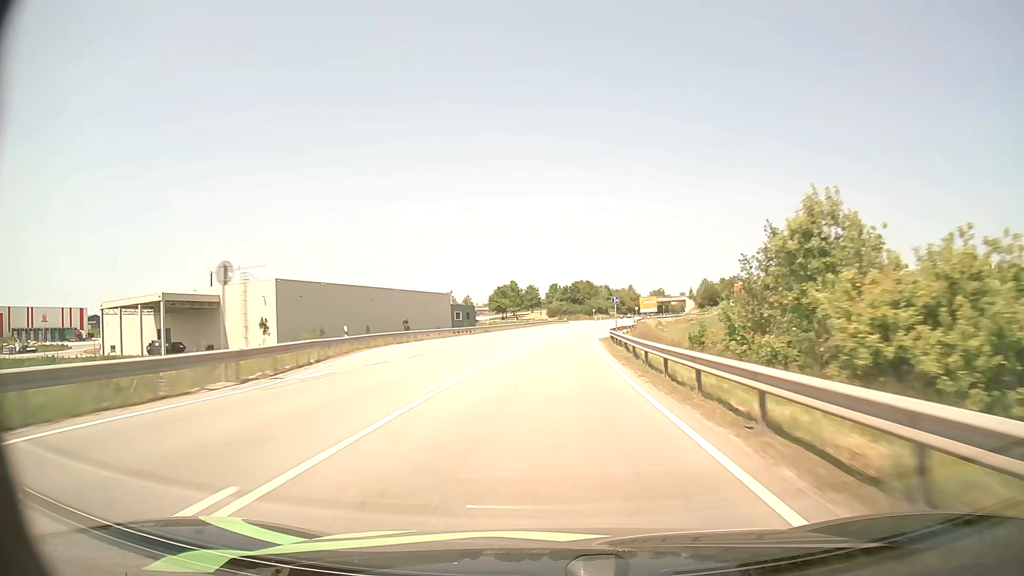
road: primary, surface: asphalt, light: Day
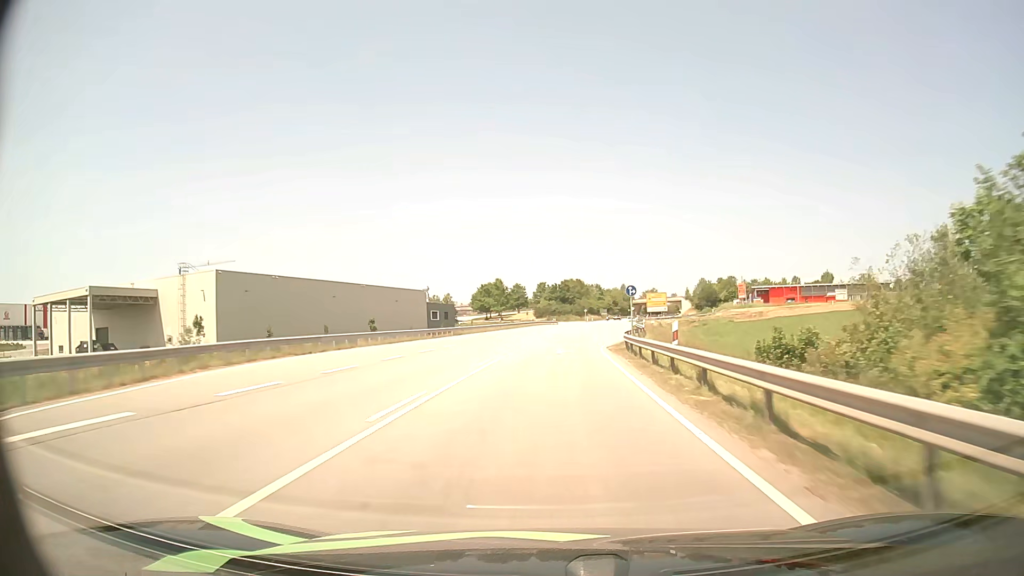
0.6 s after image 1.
(+0.1, +16.1) m; +1°
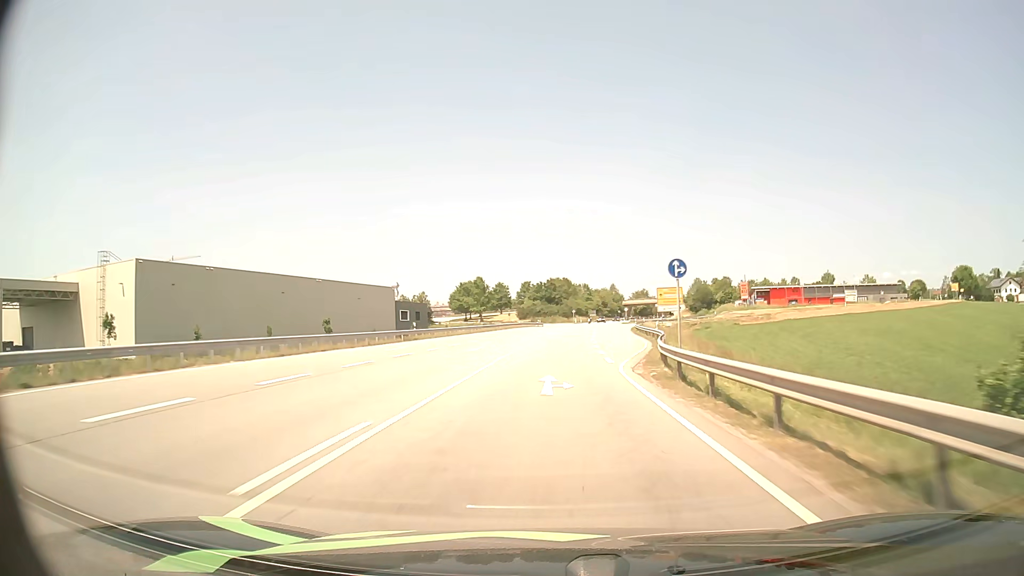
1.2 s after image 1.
(+0.2, +16.0) m; +1°
(0, +10) (0, +20) (+1, +30) (+1, +40) (+2, +50) (+3, +60) (+3, +70) (+4, +80) (+5, +90) (+6, +100) m
